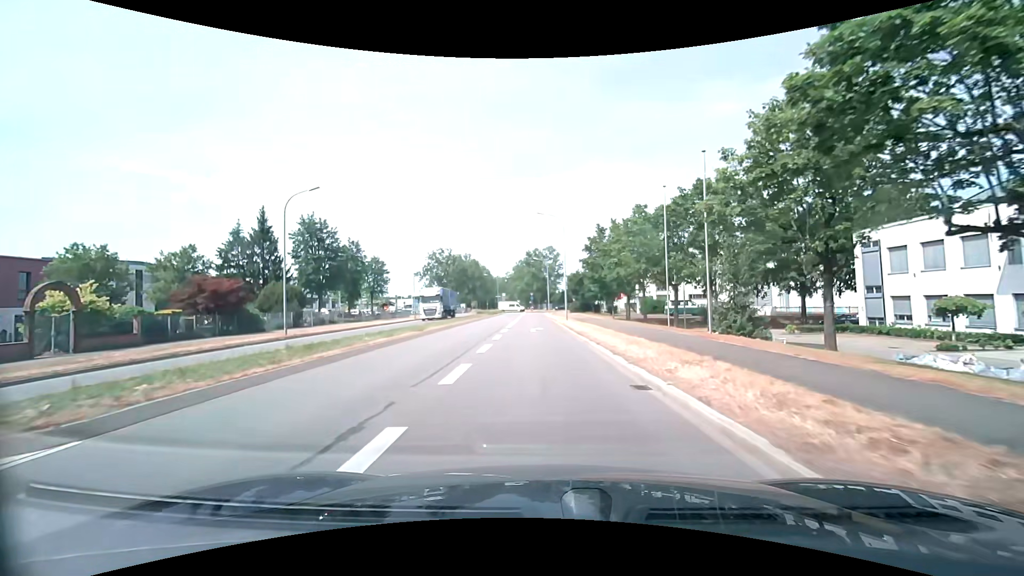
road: secondary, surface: asphalt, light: Day
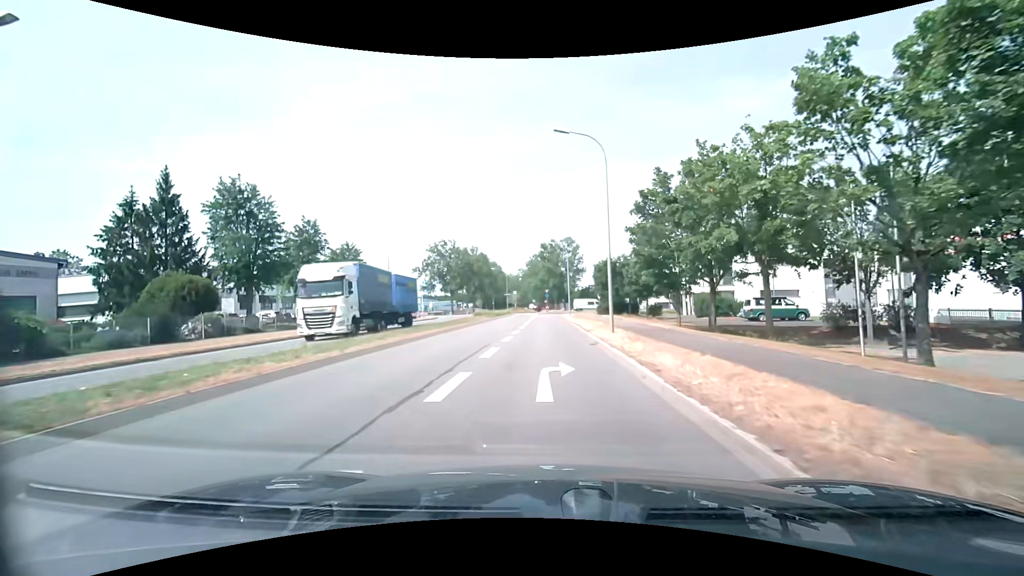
(-0.5, +19.7) m; -2°
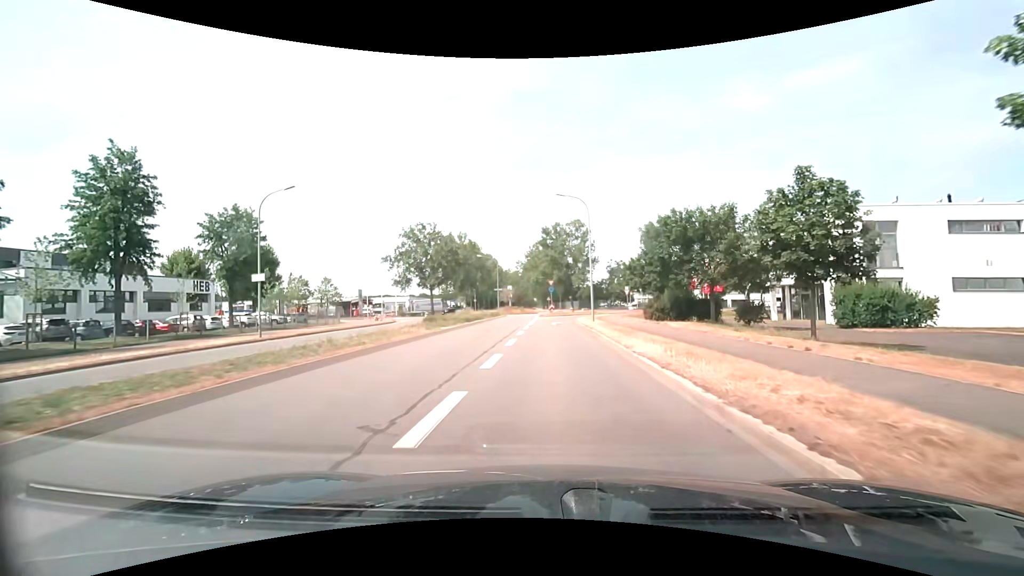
(-0.2, +26.4) m; -1°
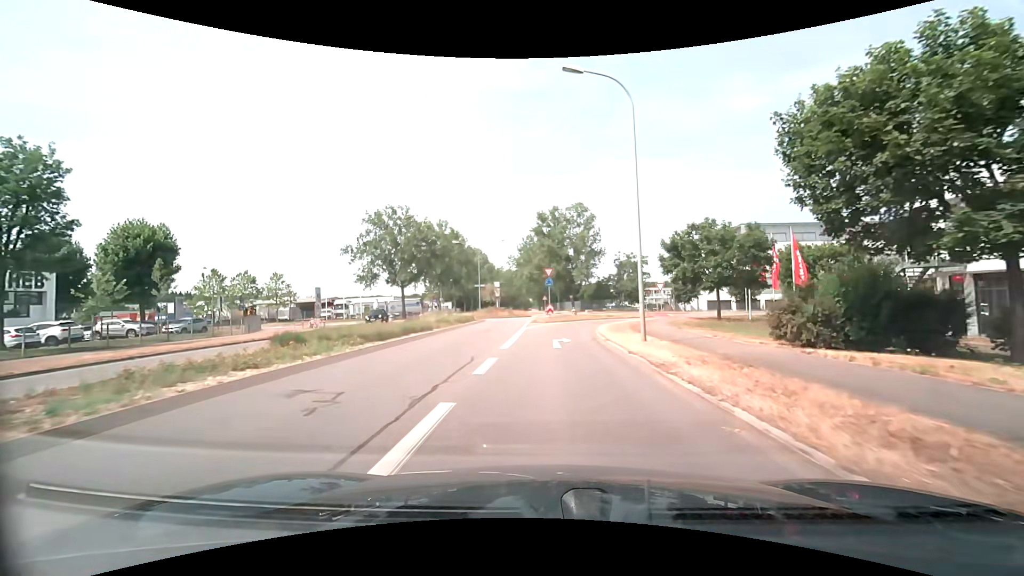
(+0.2, +18.9) m; +1°
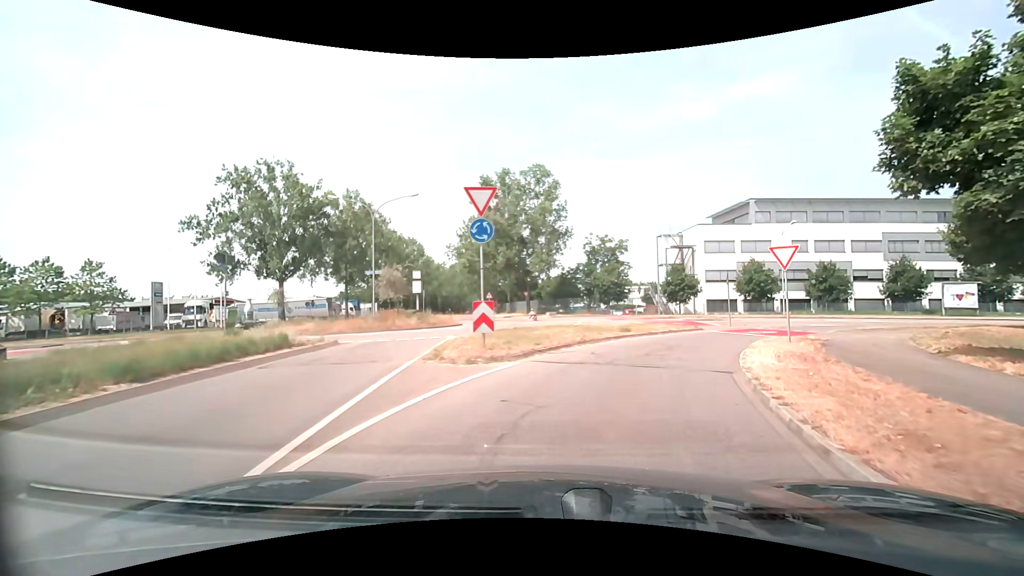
(+0.5, +25.8) m; +6°
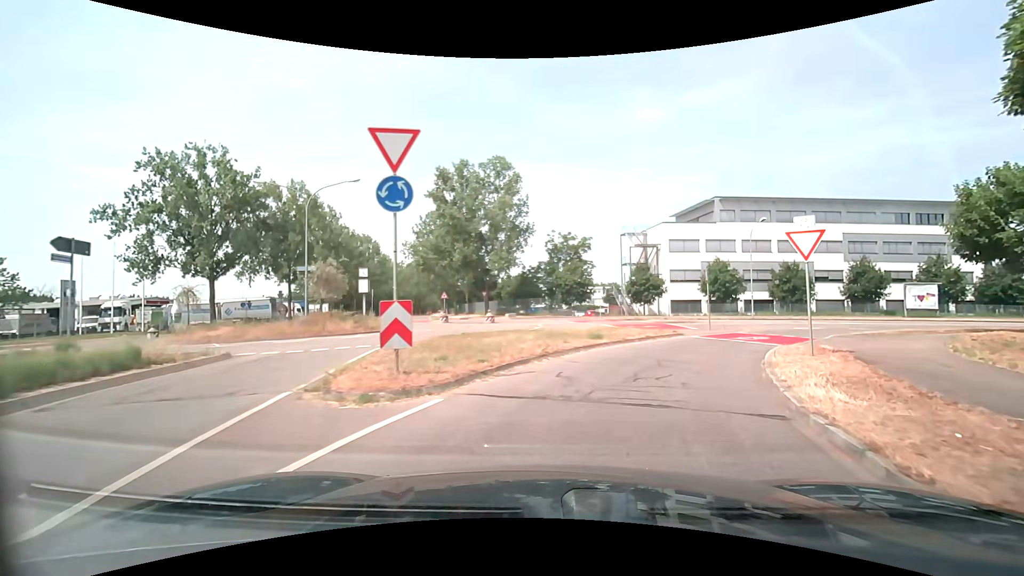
(+0.1, +3.9) m; +4°
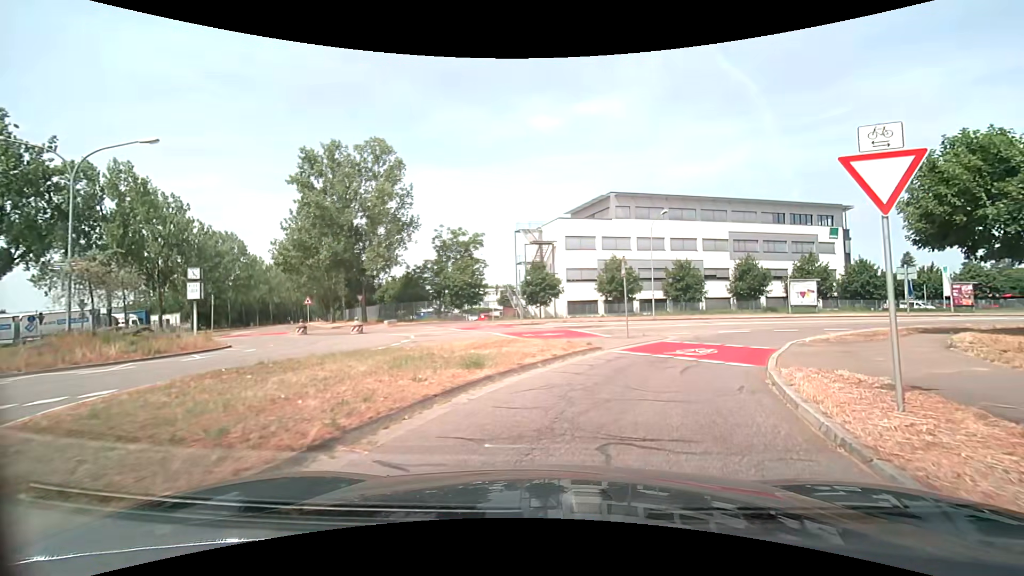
(+0.6, +6.8) m; +11°
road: tertiary_link
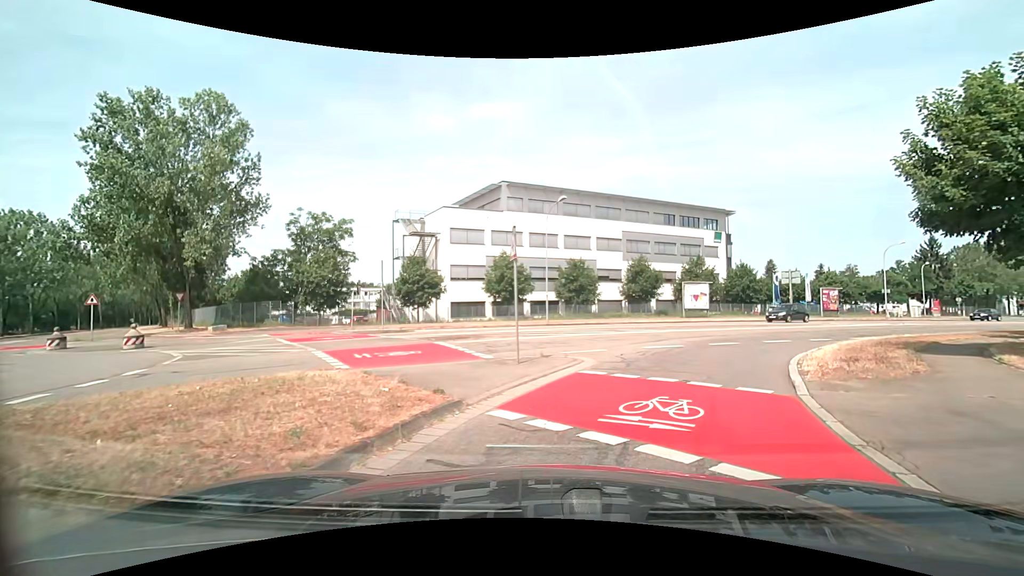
(+0.8, +7.7) m; +12°
(+2, +10) (+6, +19) (+13, +26) (+21, +32) (+29, +38) (+38, +43) (+46, +49) (+54, +55) (+62, +61) (+70, +66) m
